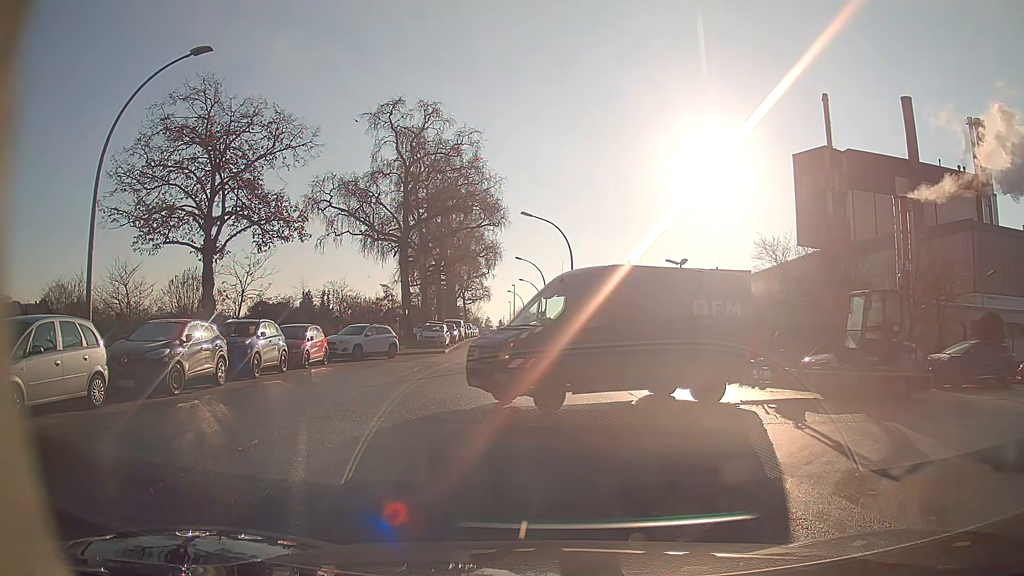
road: residential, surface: asphalt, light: Day
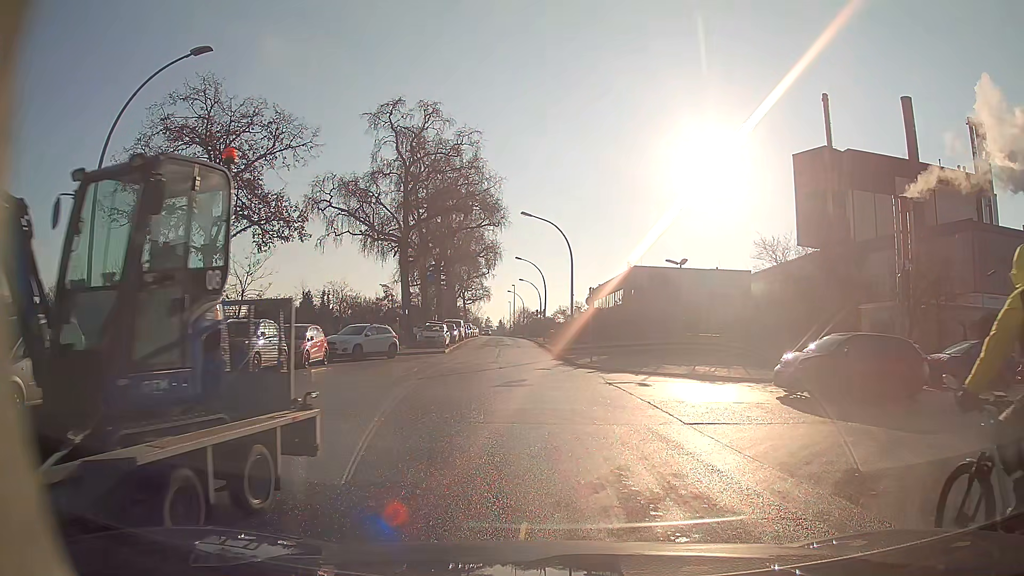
(0.0, 0.0) m; 0°
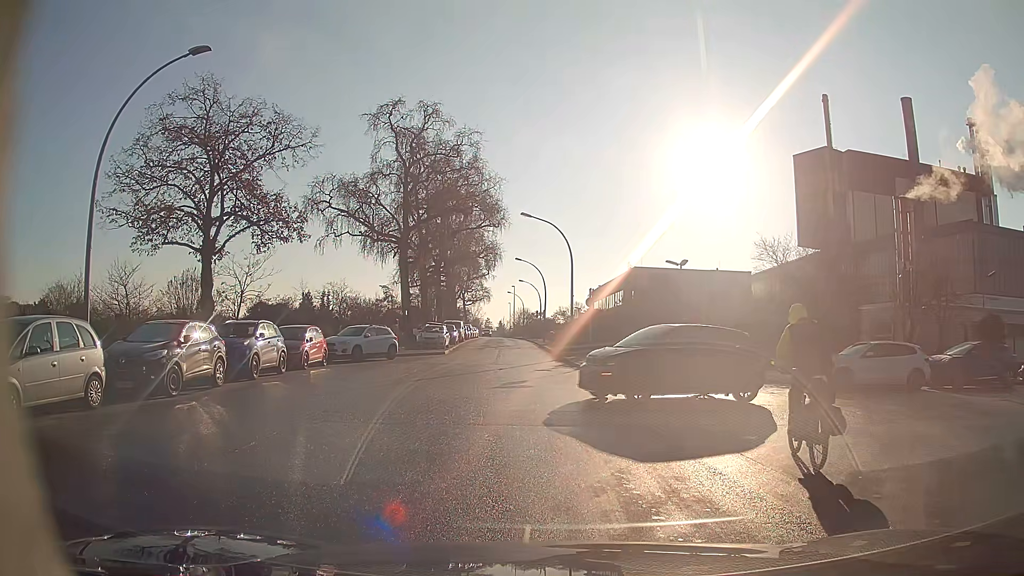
(0.0, 0.0) m; 0°
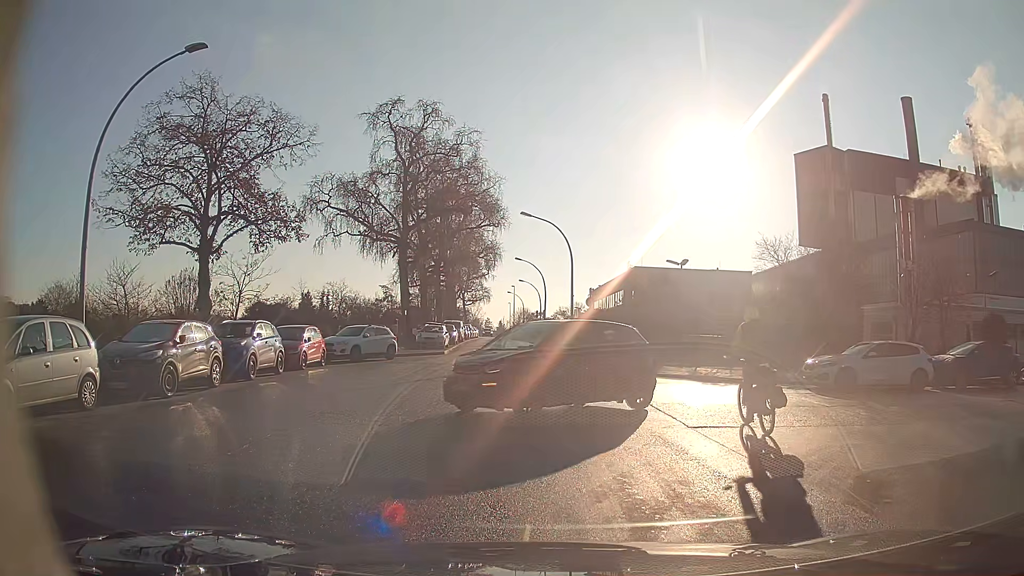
(0.0, +0.2) m; 0°
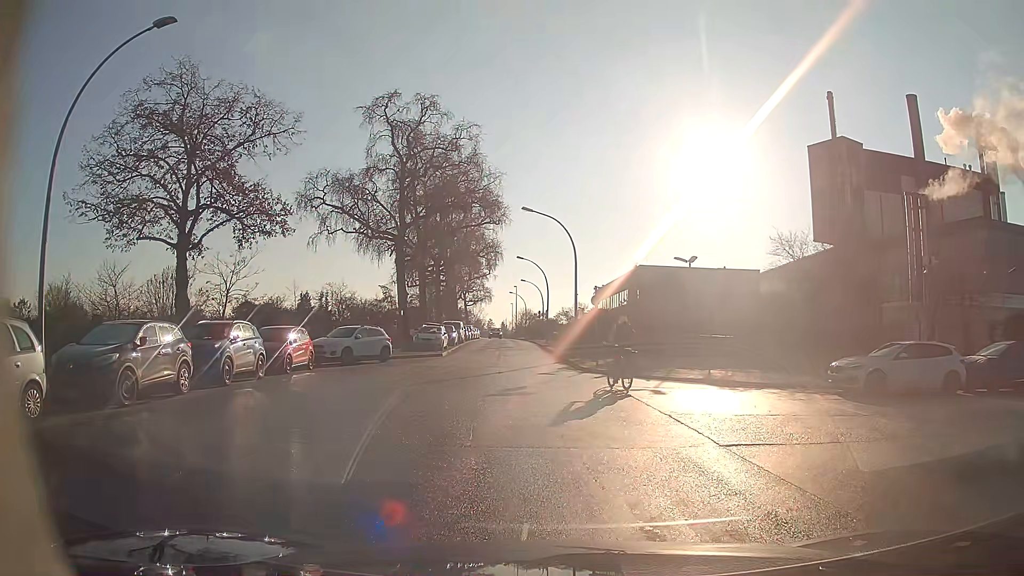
(0.0, +1.9) m; 0°
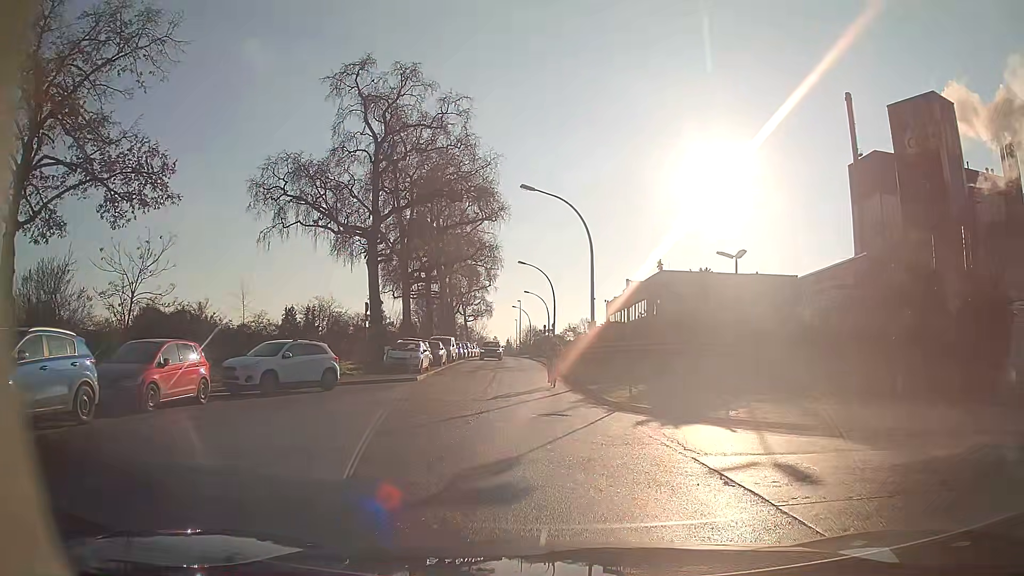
(+0.1, +9.2) m; 0°
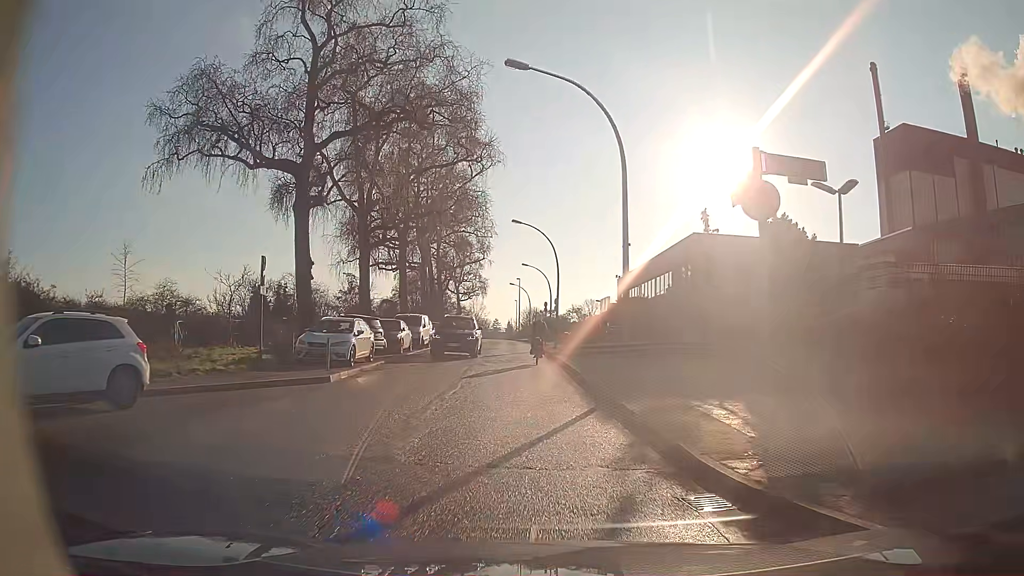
(+0.1, +11.8) m; 0°
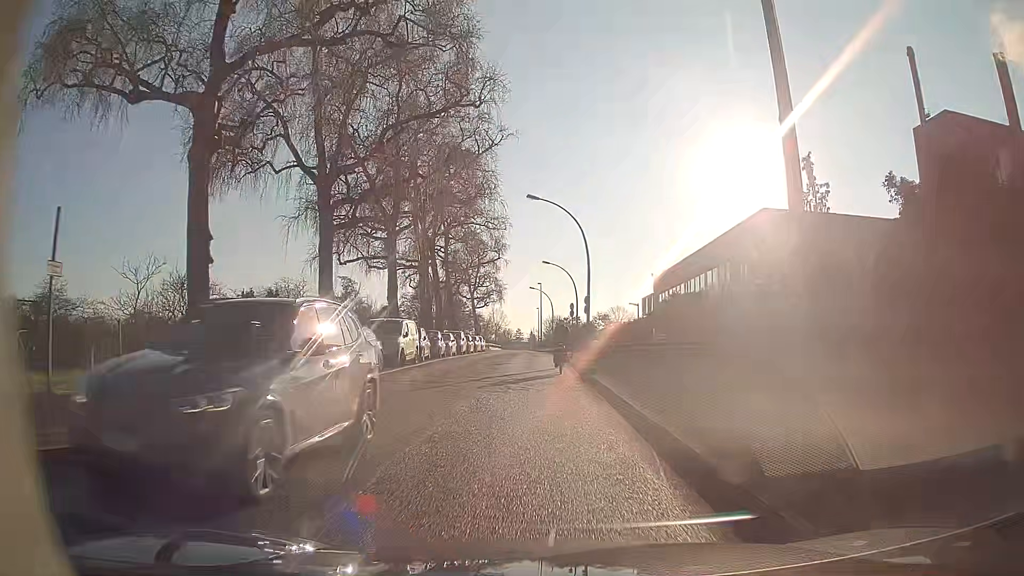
(-0.2, +10.2) m; -3°
